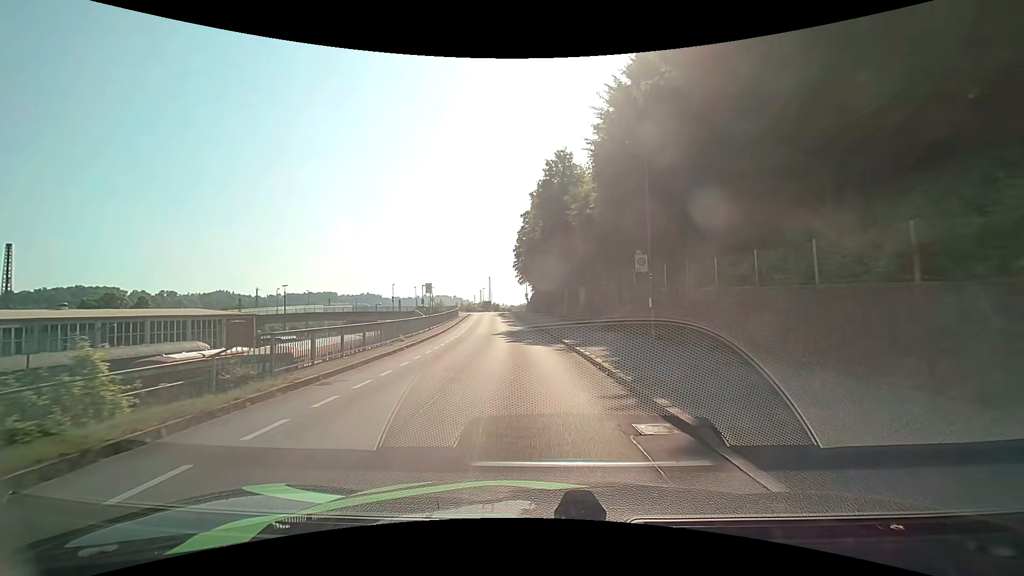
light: Day
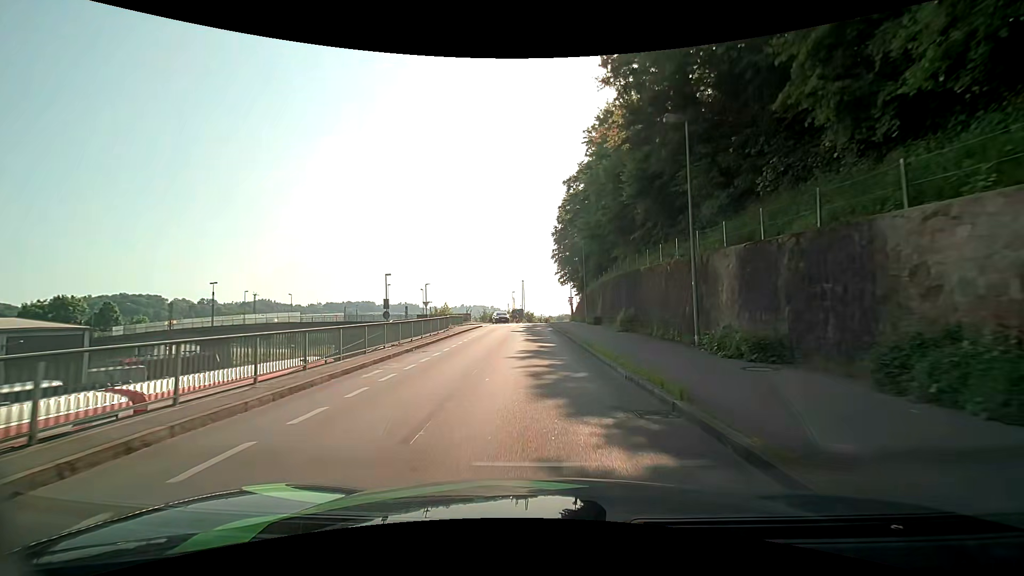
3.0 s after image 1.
(-1.5, +31.5) m; -4°
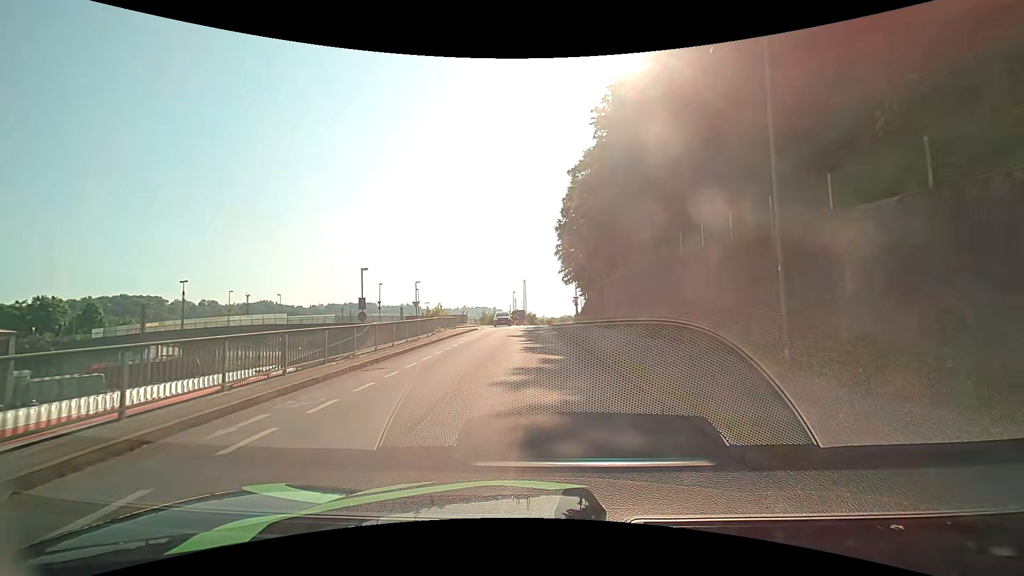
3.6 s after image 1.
(0.0, +5.6) m; 0°
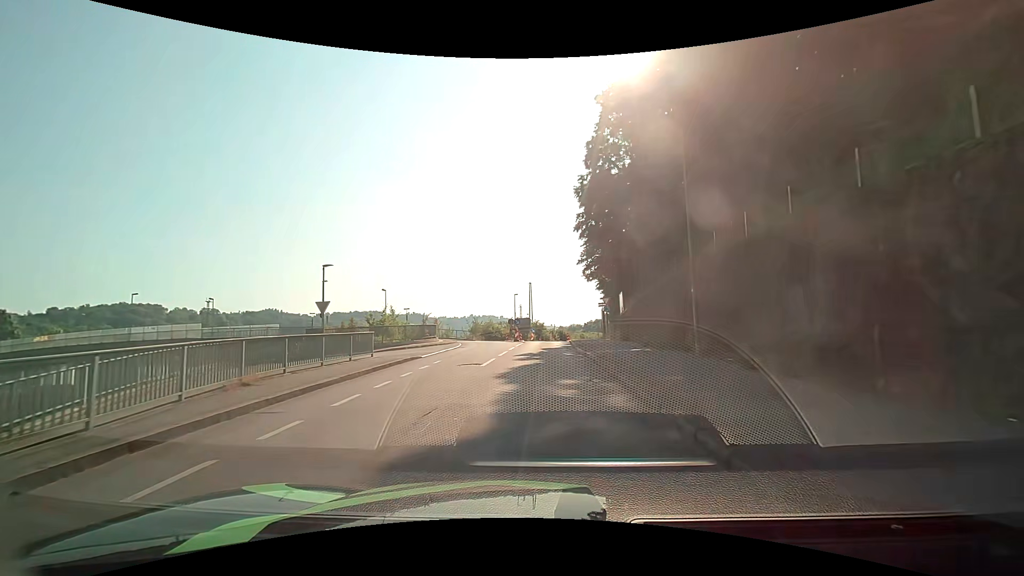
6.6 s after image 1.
(-0.1, +23.4) m; 0°
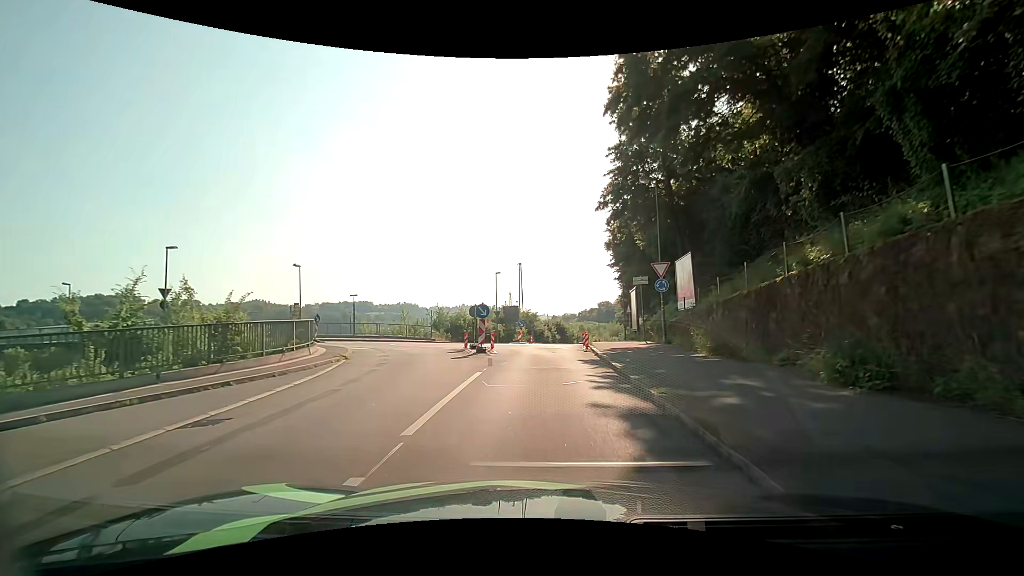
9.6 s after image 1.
(-0.1, +22.1) m; 0°
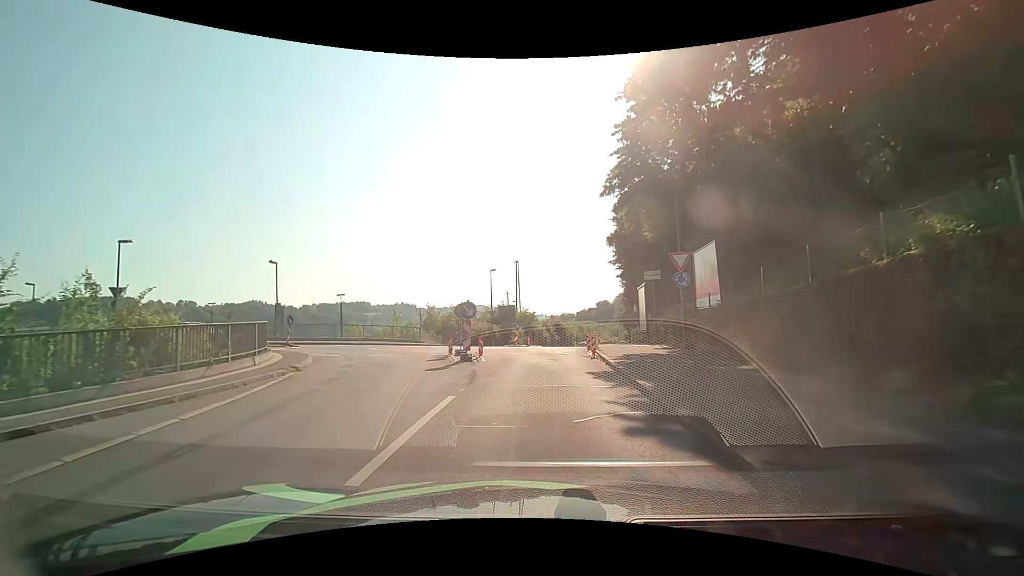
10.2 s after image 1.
(+0.1, +3.5) m; +1°
